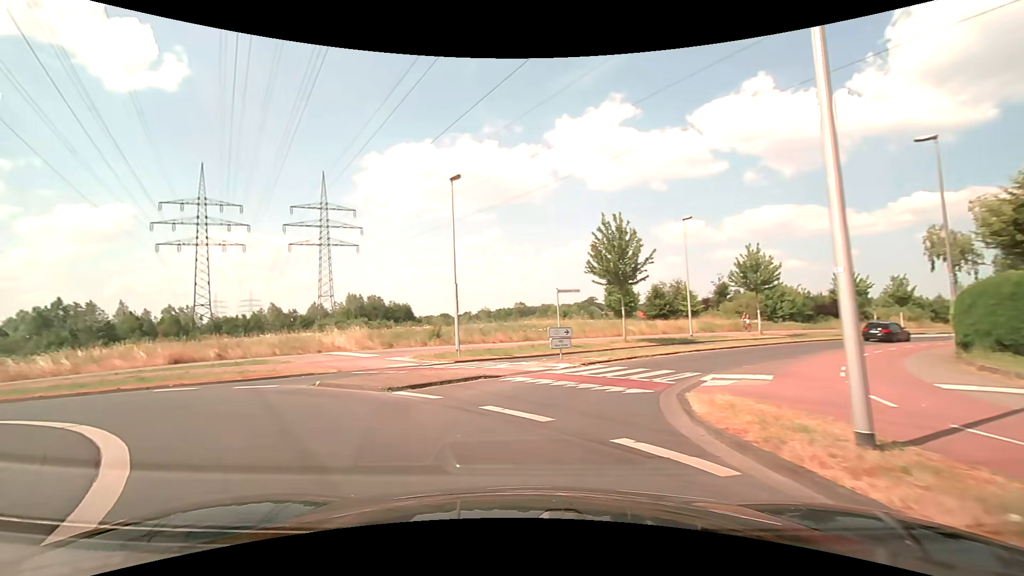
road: secondary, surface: asphalt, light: Day
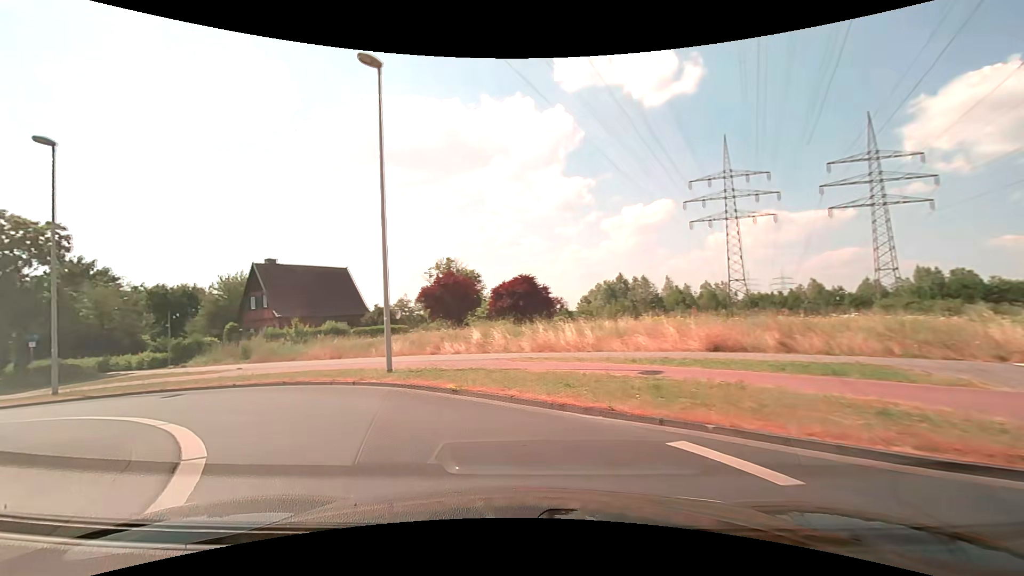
(-5.6, +11.2) m; -55°
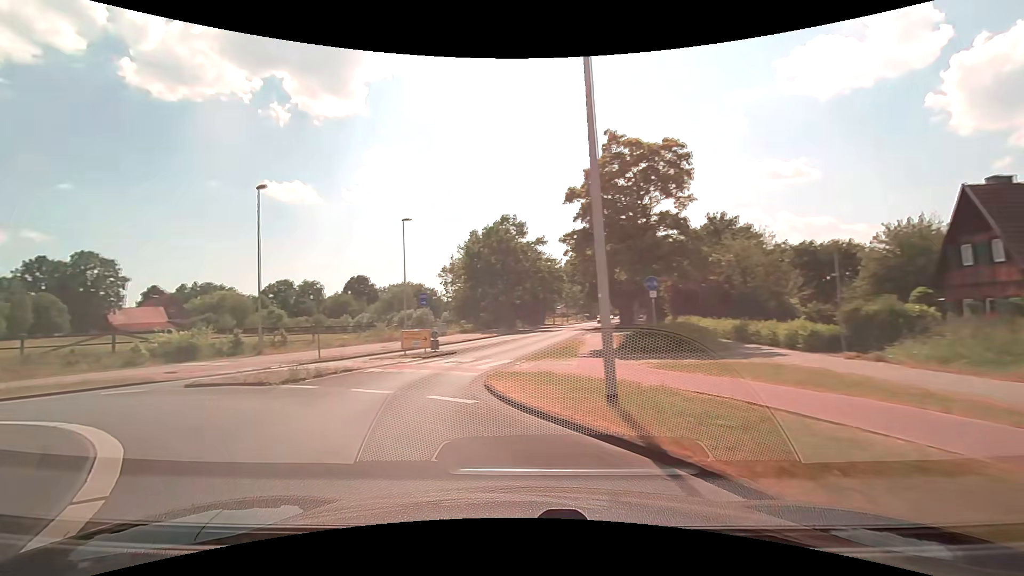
(-8.8, +14.4) m; -65°
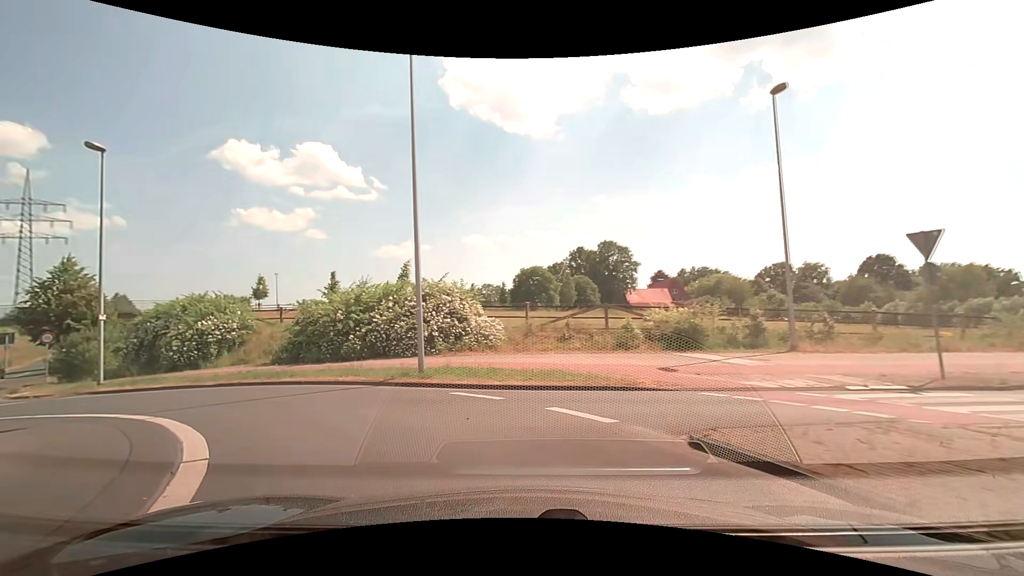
(-5.3, +10.7) m; -52°
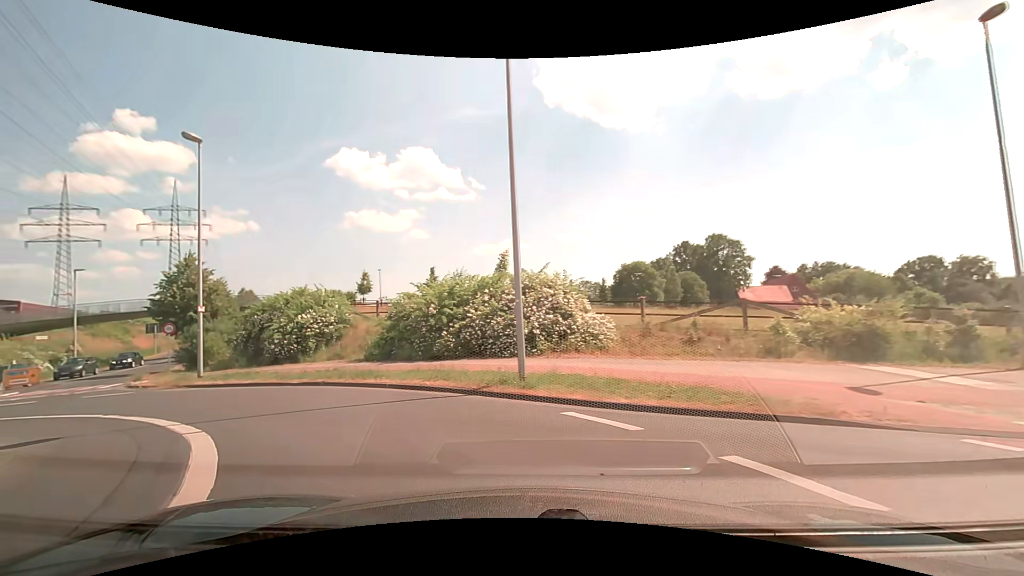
(-0.3, +2.8) m; -11°
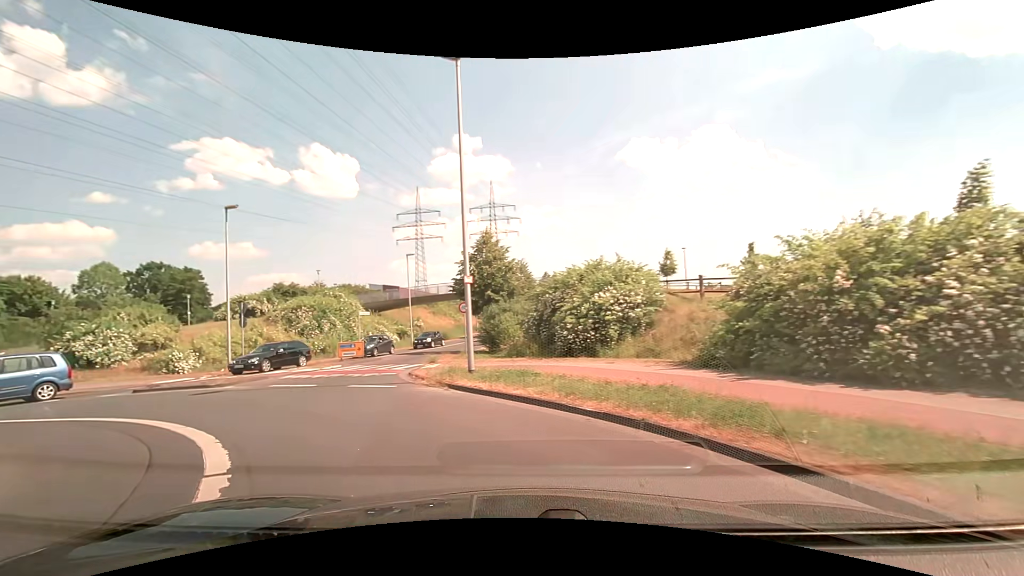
(-2.3, +8.0) m; -32°
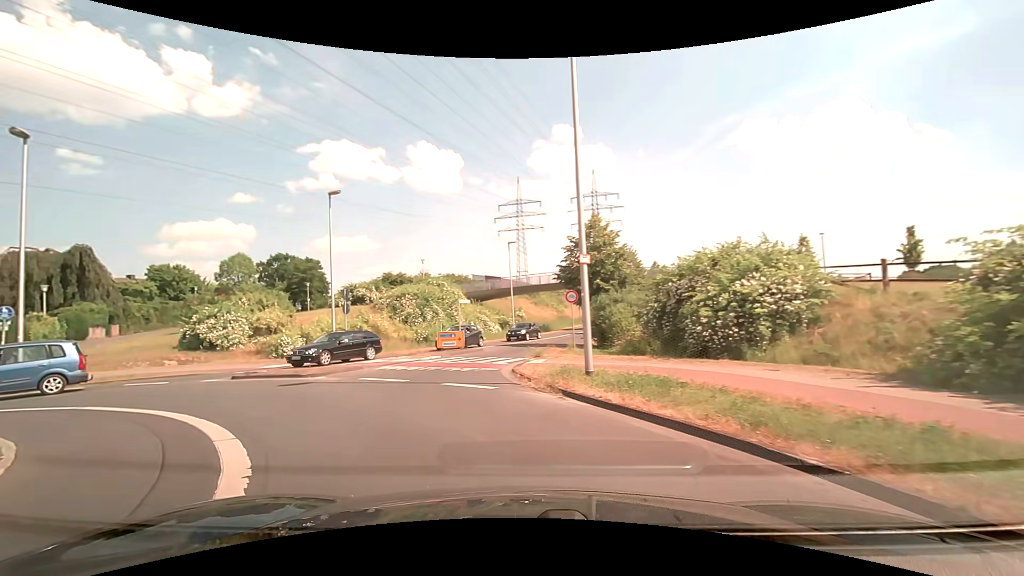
(-0.3, +2.6) m; -13°
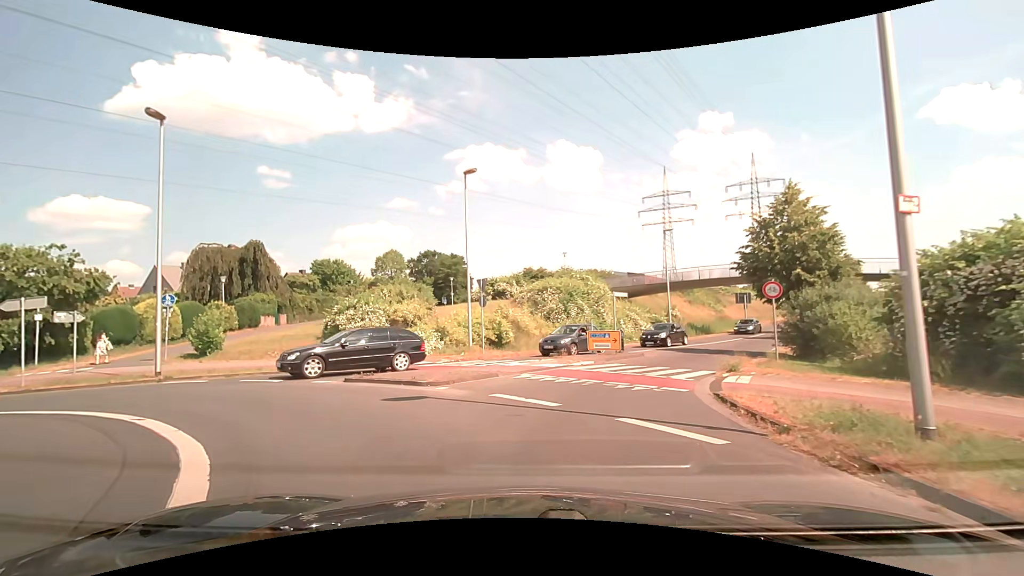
(-0.6, +4.5) m; -15°
(0, +10) (+4, +19) (+9, +28) (+15, +36) (+20, +45) (+25, +53) (+31, +61) (+37, +70) (+42, +78) (+47, +86) m
